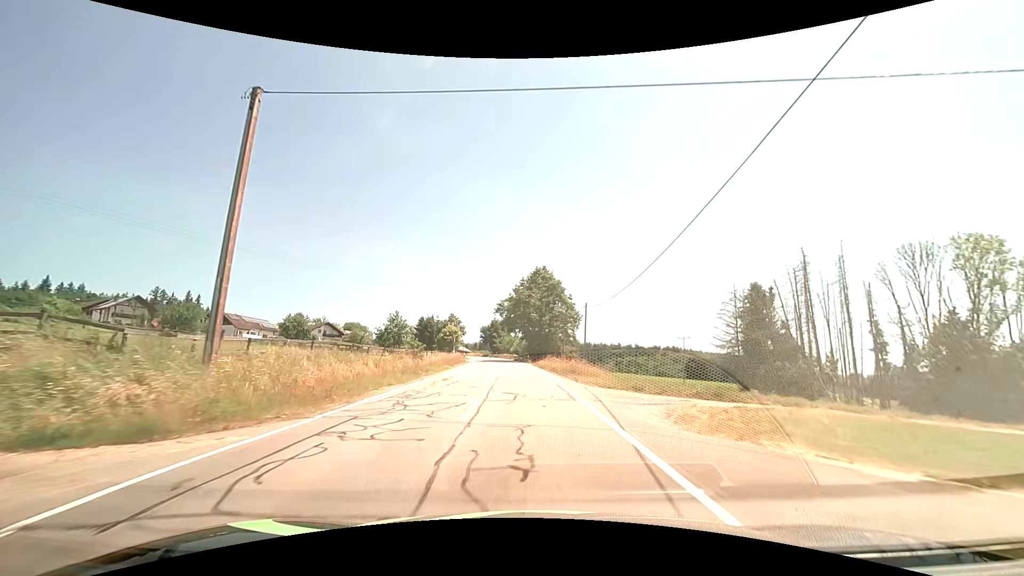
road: tertiary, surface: asphalt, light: Day
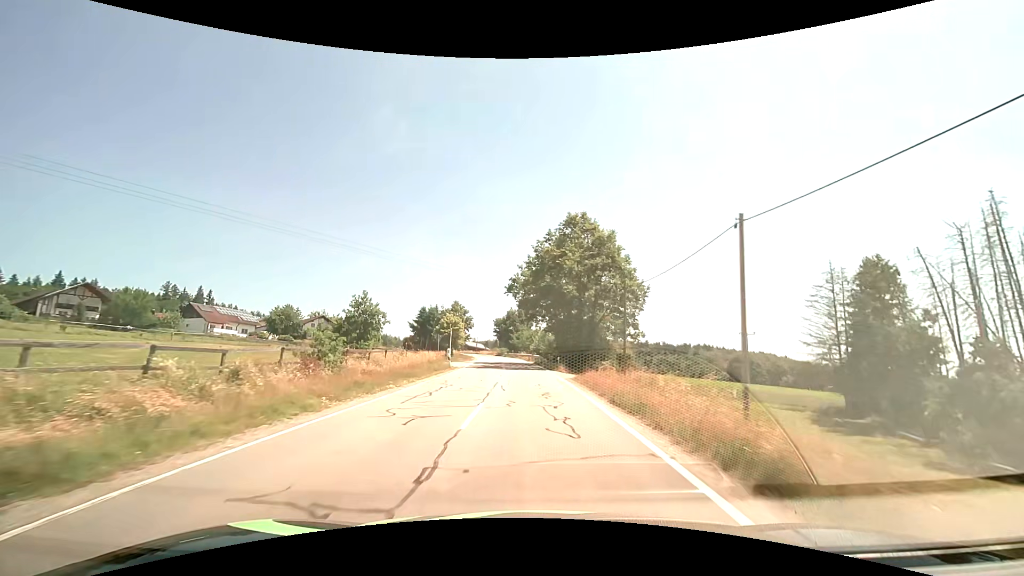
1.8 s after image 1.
(-0.7, +25.4) m; -3°
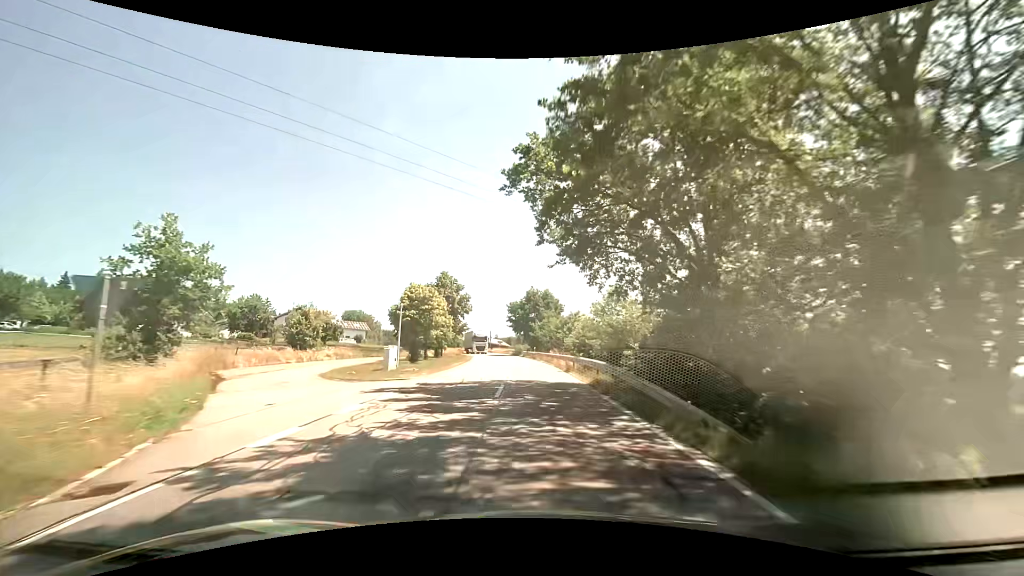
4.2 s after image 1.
(-0.8, +32.6) m; -3°
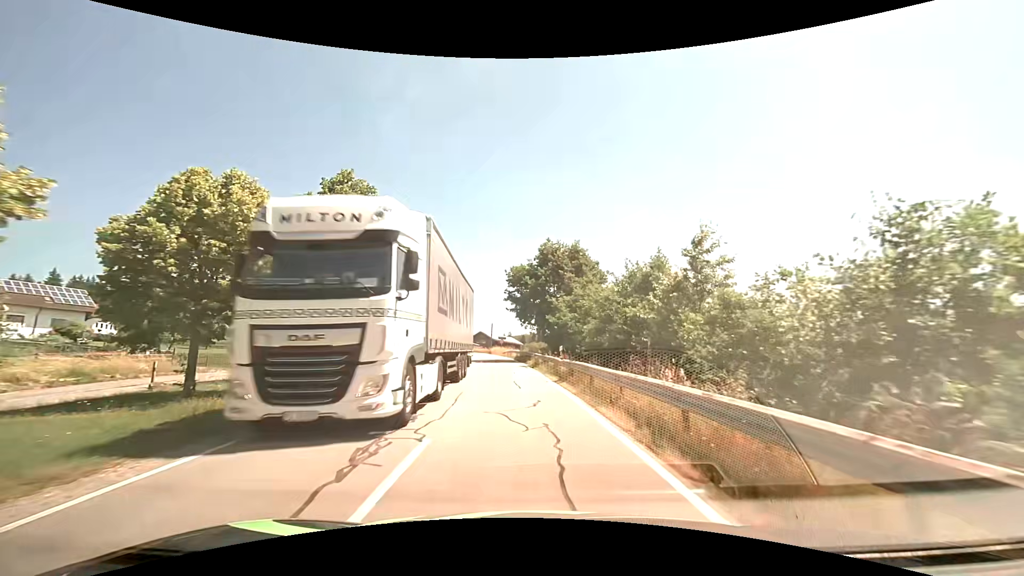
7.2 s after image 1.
(-0.2, +33.0) m; -1°
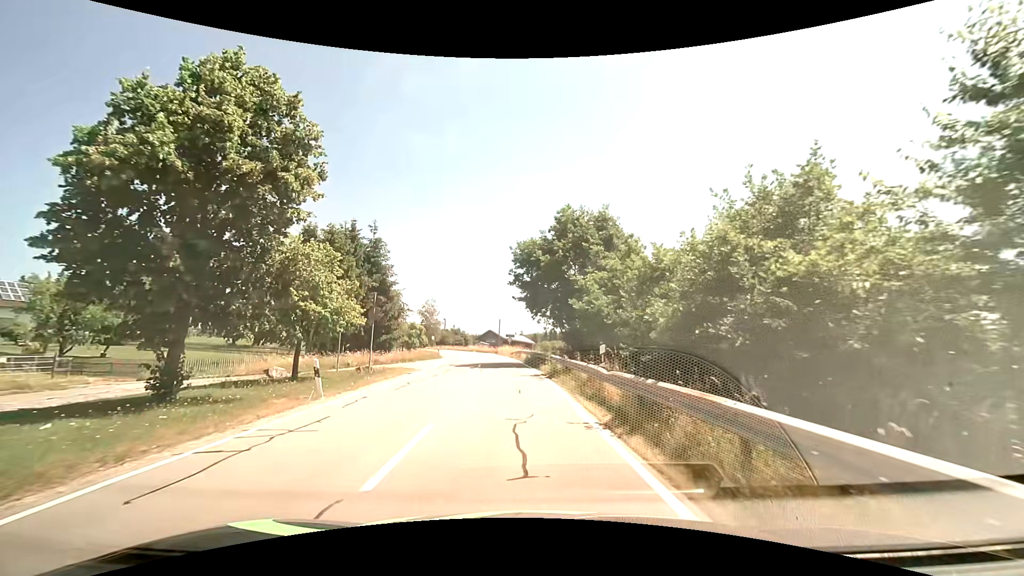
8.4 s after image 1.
(-0.2, +10.0) m; -2°
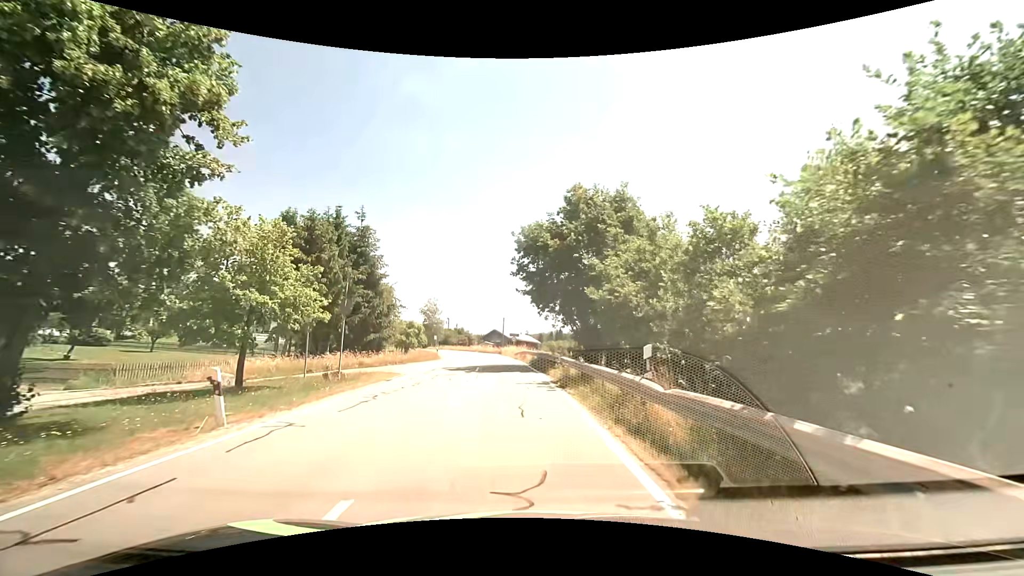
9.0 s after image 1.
(0.0, +4.3) m; -1°
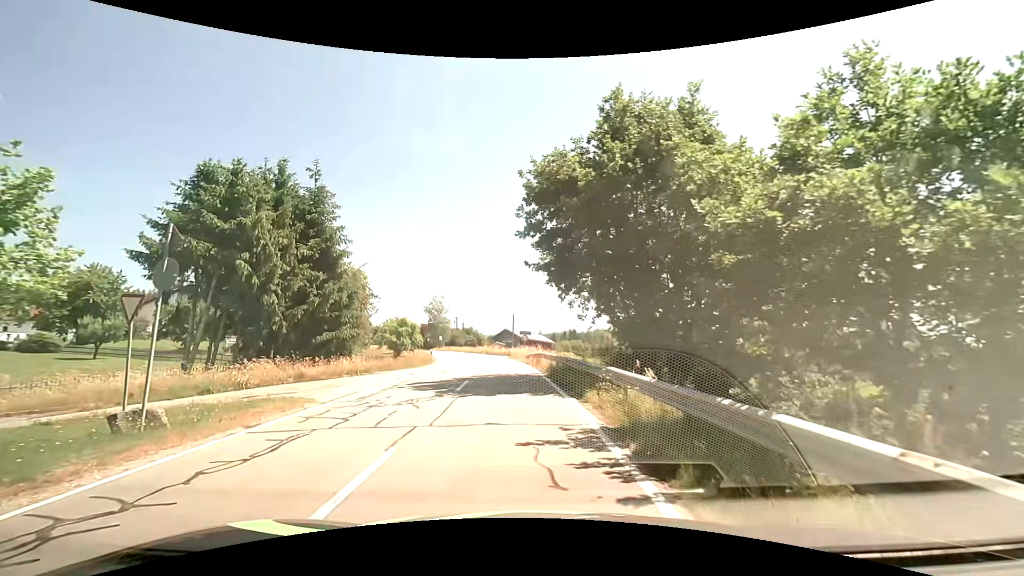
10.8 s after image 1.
(-0.1, +9.9) m; -1°
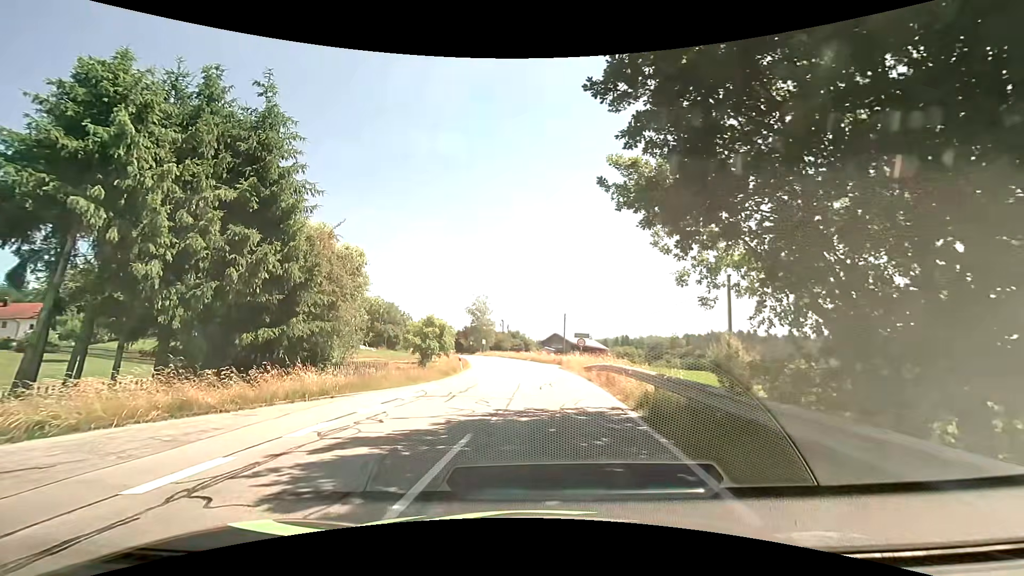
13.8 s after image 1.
(-0.4, +10.3) m; -6°
